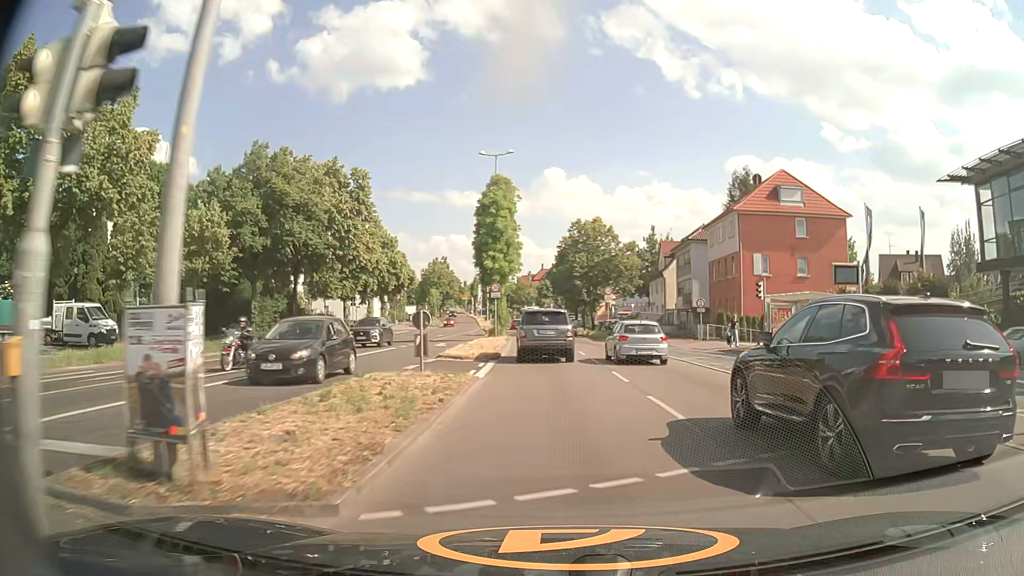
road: primary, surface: asphalt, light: Day
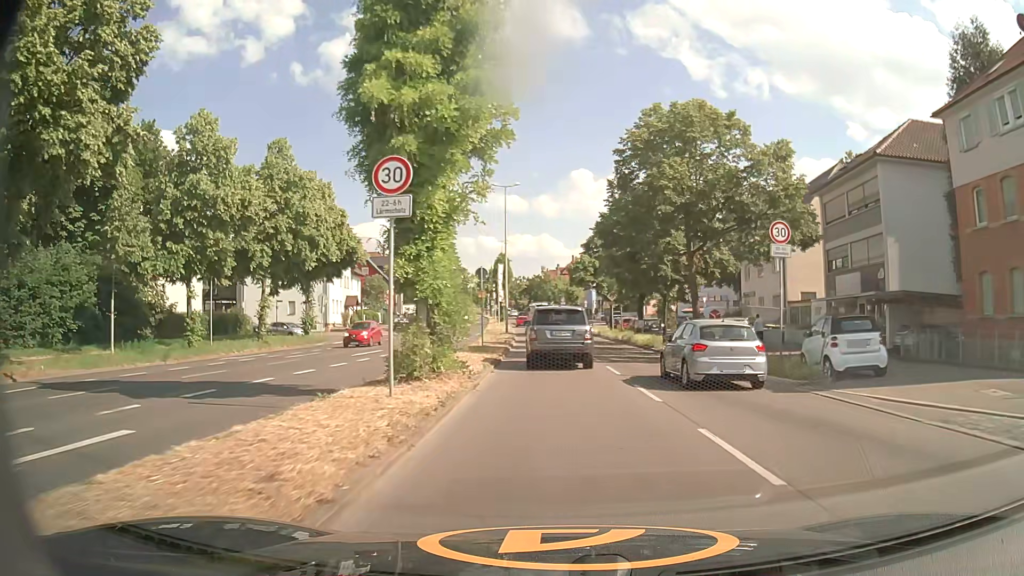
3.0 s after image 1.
(-0.8, +33.7) m; -2°
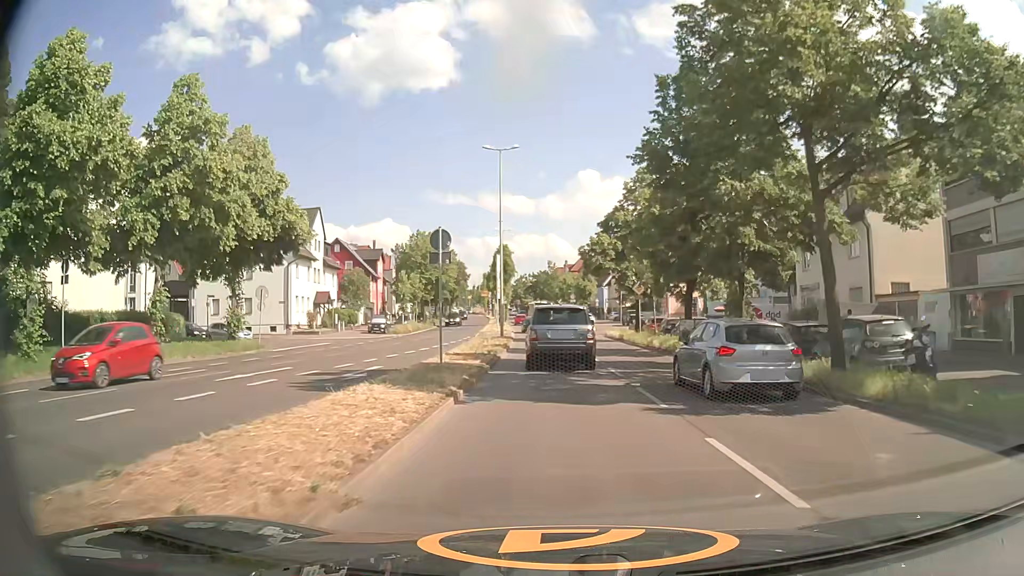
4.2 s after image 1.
(-0.1, +12.8) m; 0°
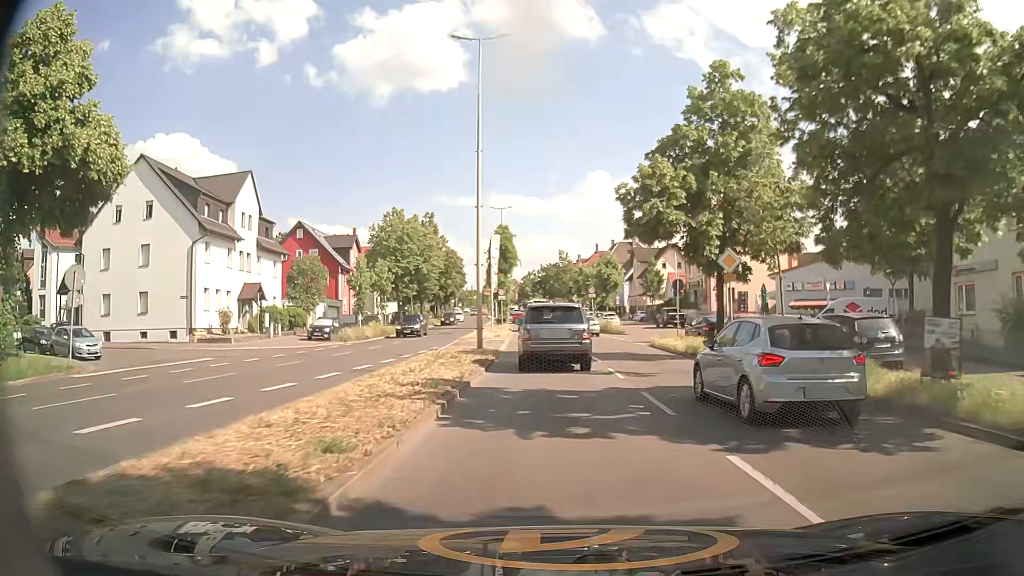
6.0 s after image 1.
(-0.5, +18.9) m; -2°
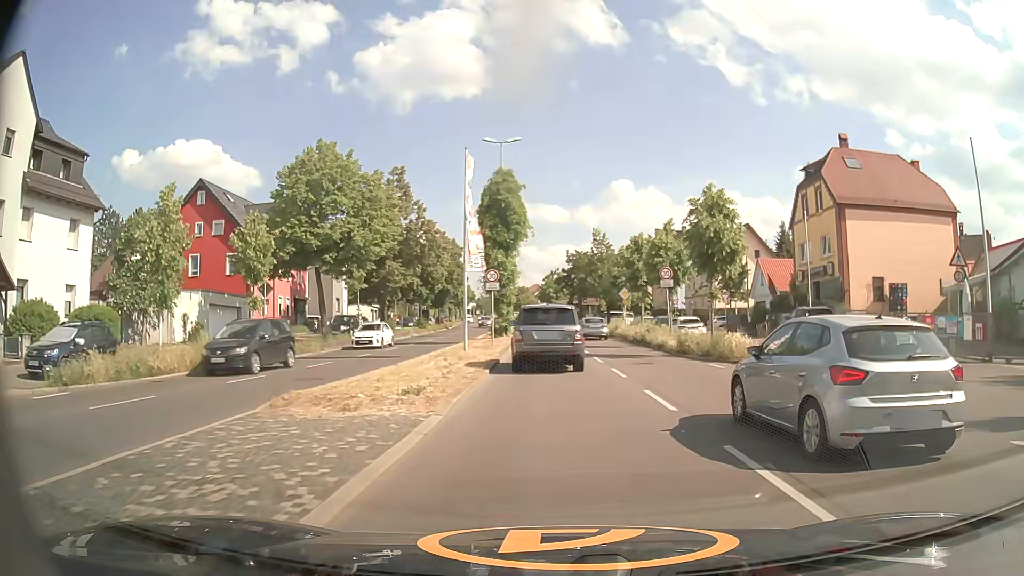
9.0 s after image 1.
(-0.6, +29.3) m; -2°
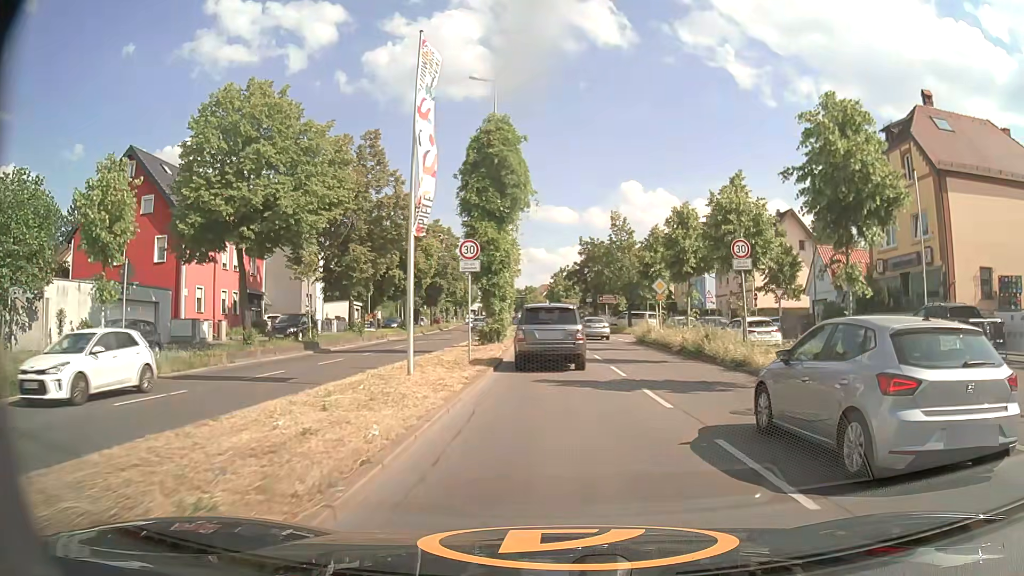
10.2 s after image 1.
(-0.1, +11.6) m; -1°
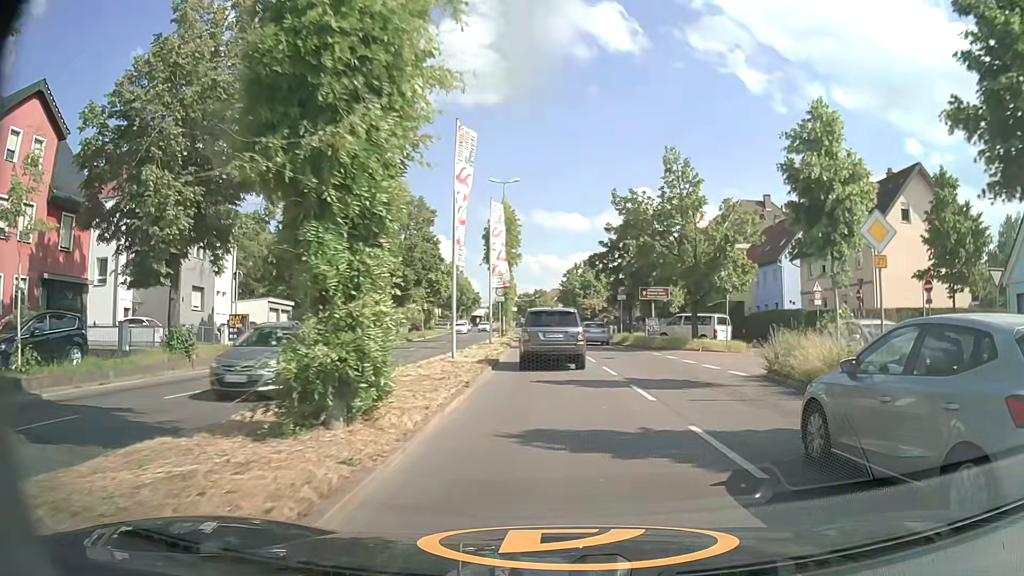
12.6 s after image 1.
(-0.2, +22.8) m; -1°
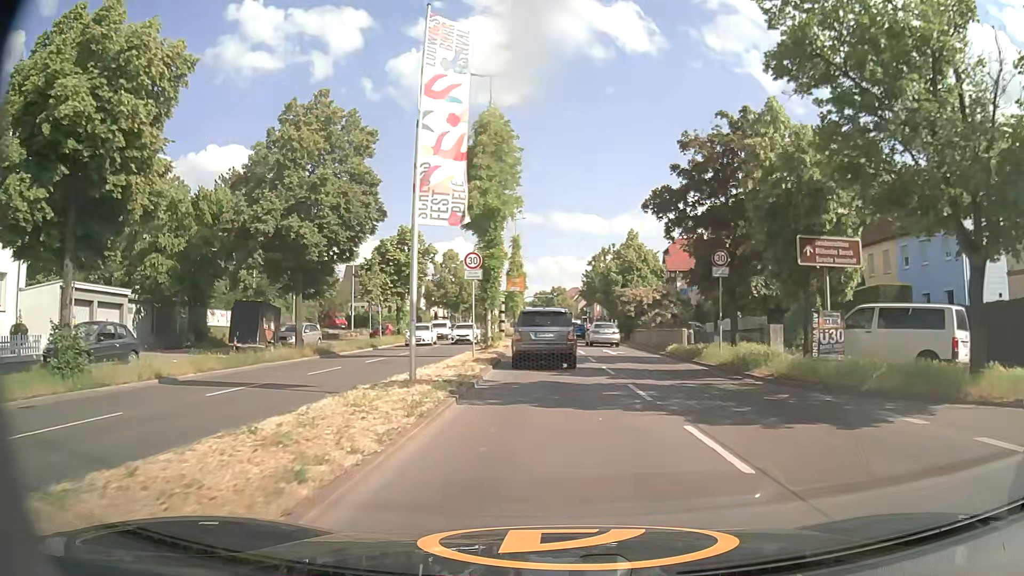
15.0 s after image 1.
(-0.3, +23.9) m; -2°
(0, +10) (0, +20) (0, +30) (0, +40) (0, +50) (-1, +60) (-1, +70) (-1, +80) (-1, +90) (-2, +100) m
